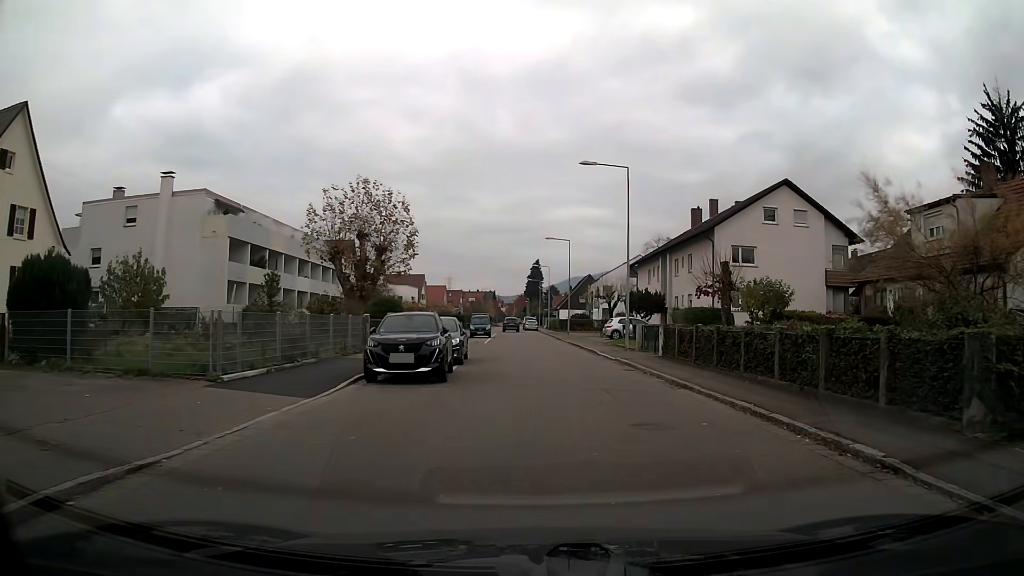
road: residential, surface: asphalt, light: Day
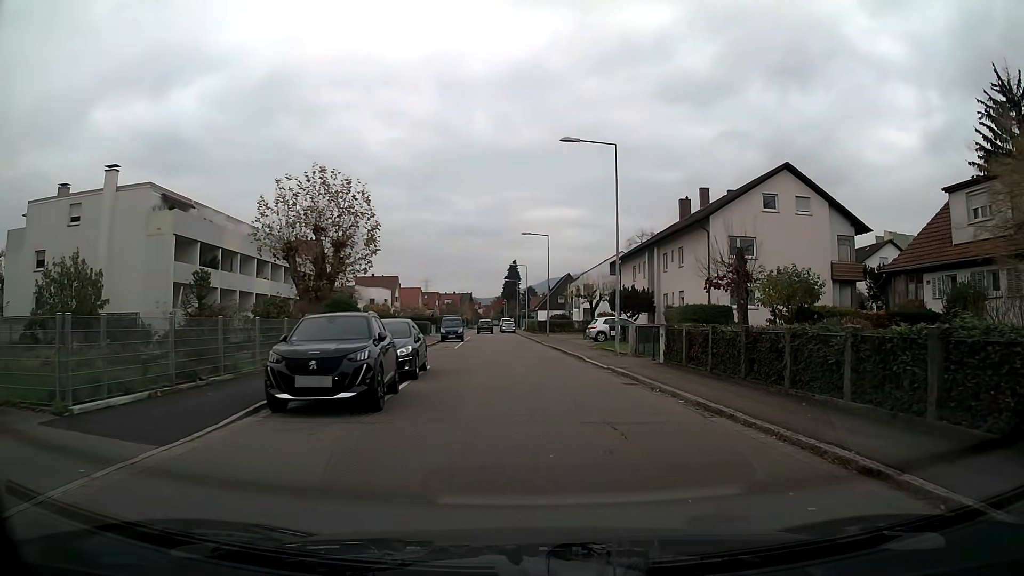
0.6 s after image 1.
(+0.1, +4.4) m; +2°
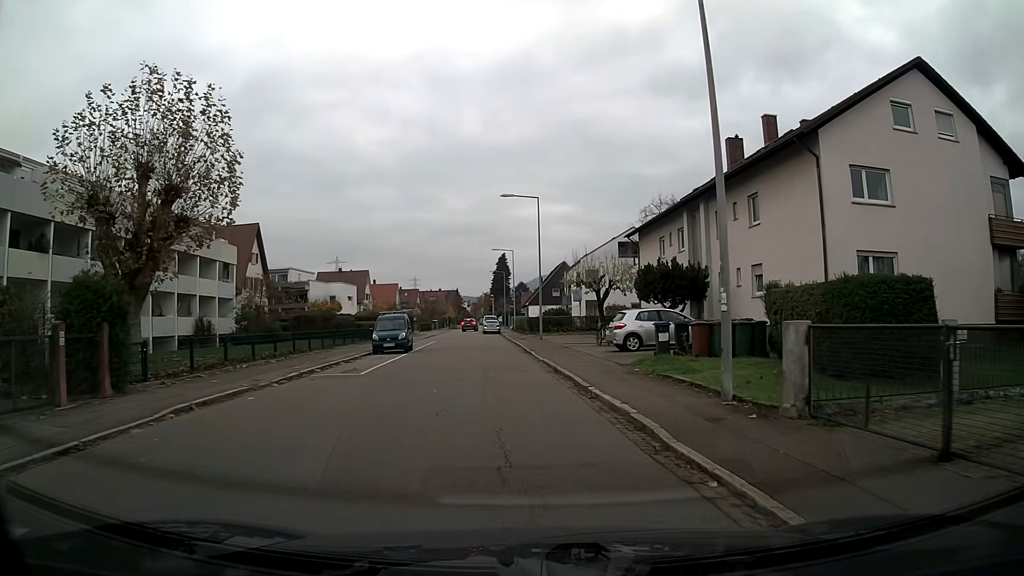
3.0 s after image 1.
(+0.2, +17.4) m; -1°
